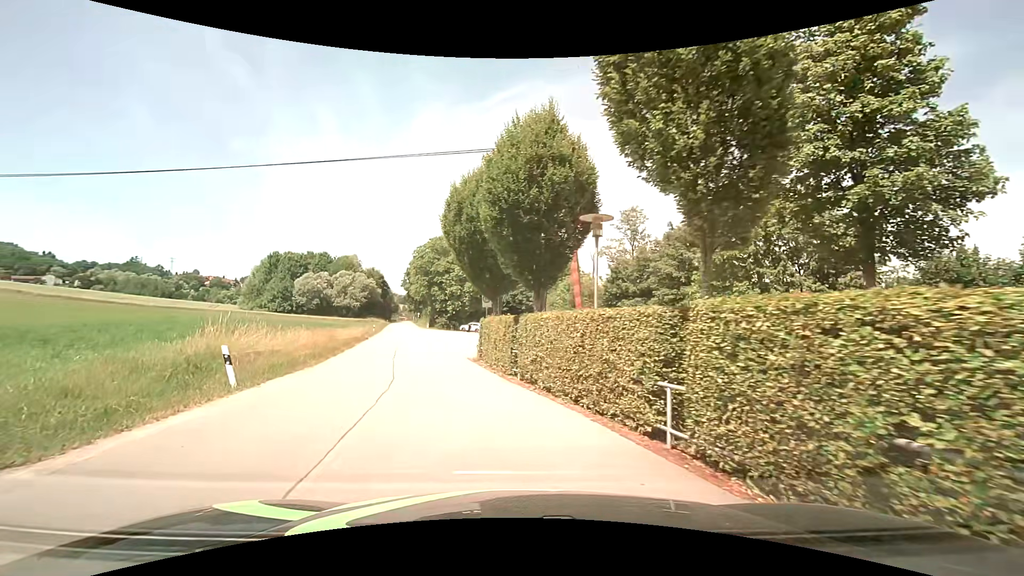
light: Day
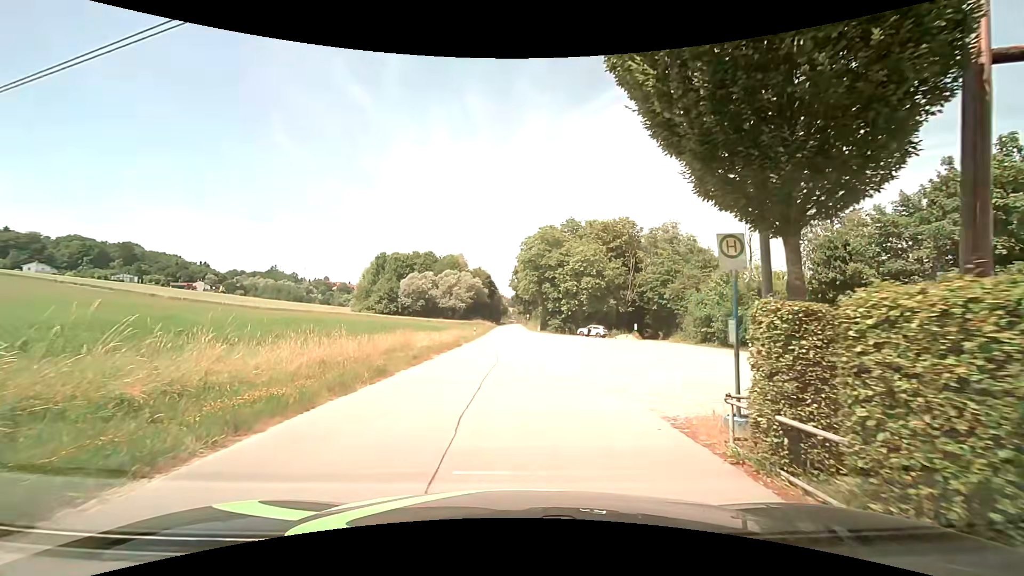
(-2.3, +13.7) m; -11°
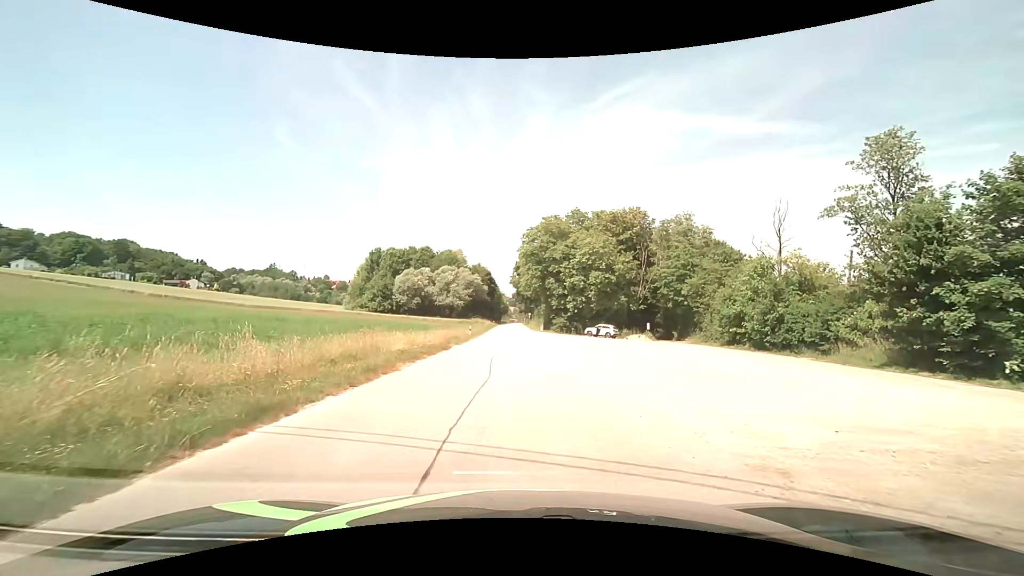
(-0.1, +6.6) m; -1°
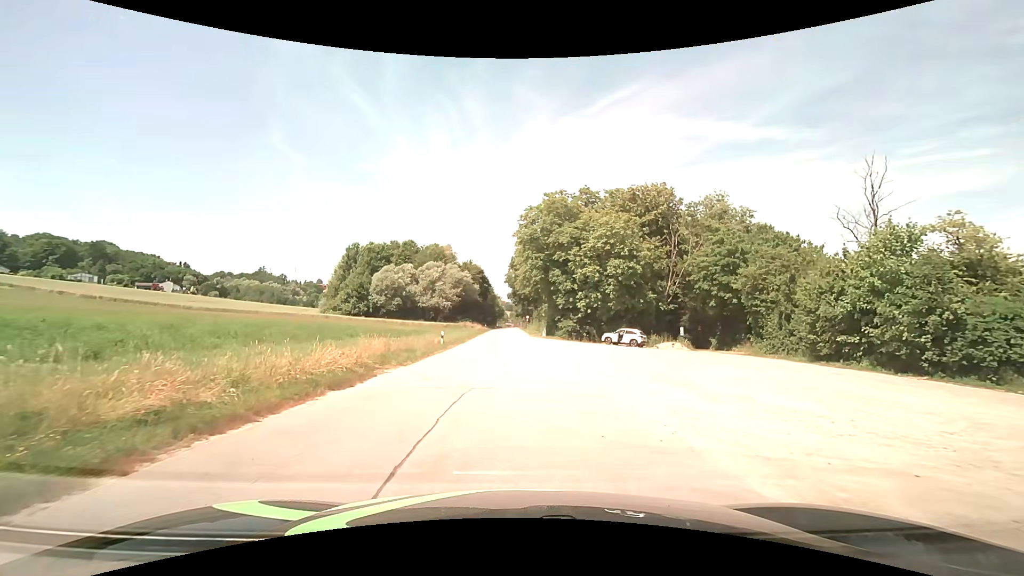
(+0.2, +15.5) m; +1°
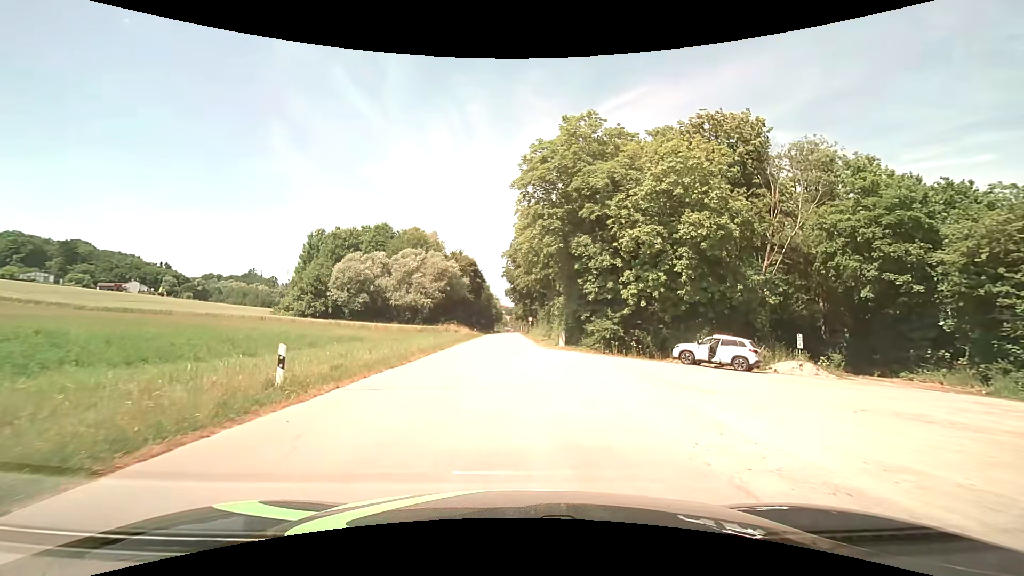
(0.0, +21.8) m; 0°
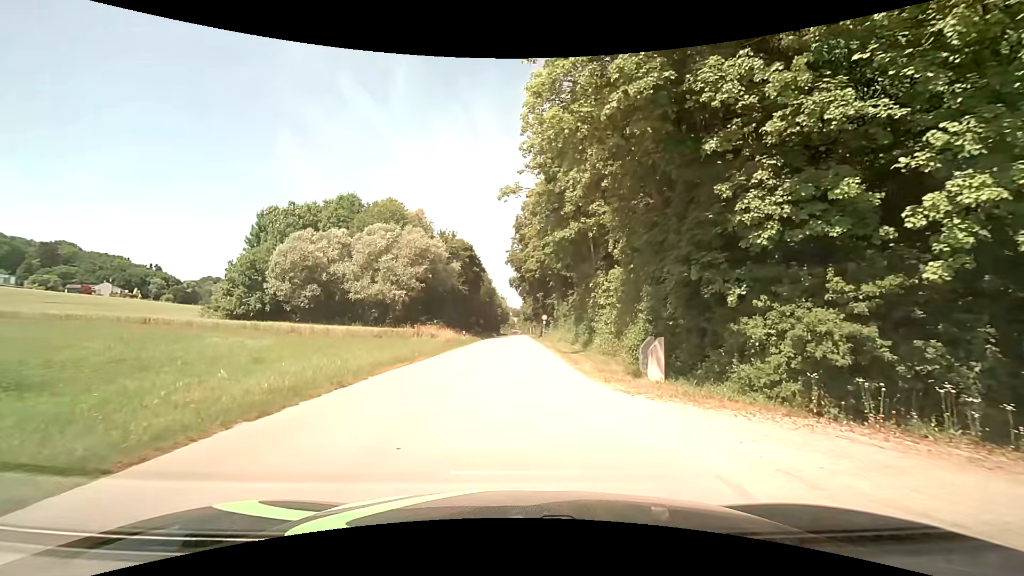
(-0.1, +21.6) m; -1°
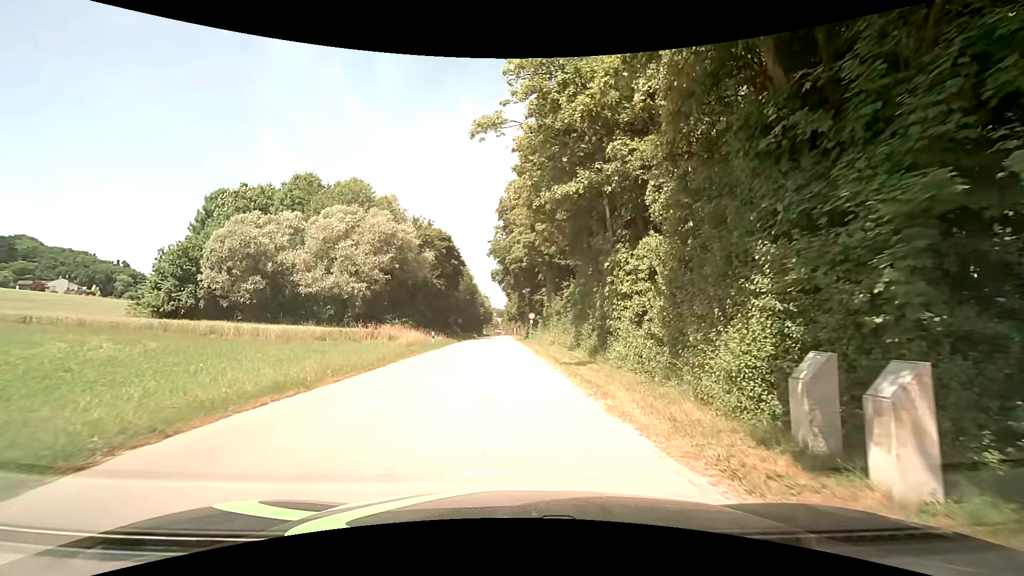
(+0.1, +8.3) m; +2°
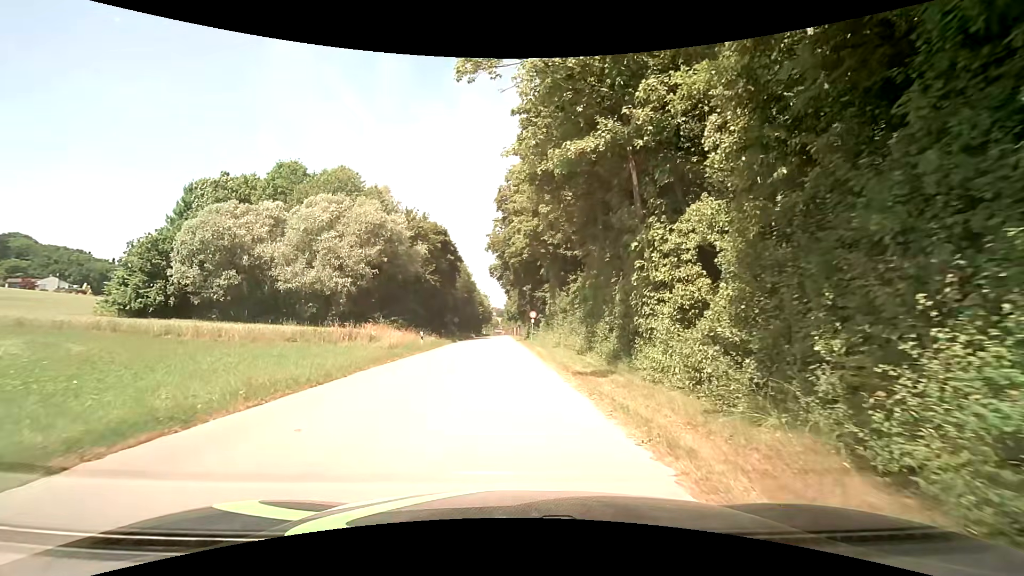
(0.0, +4.1) m; +1°
